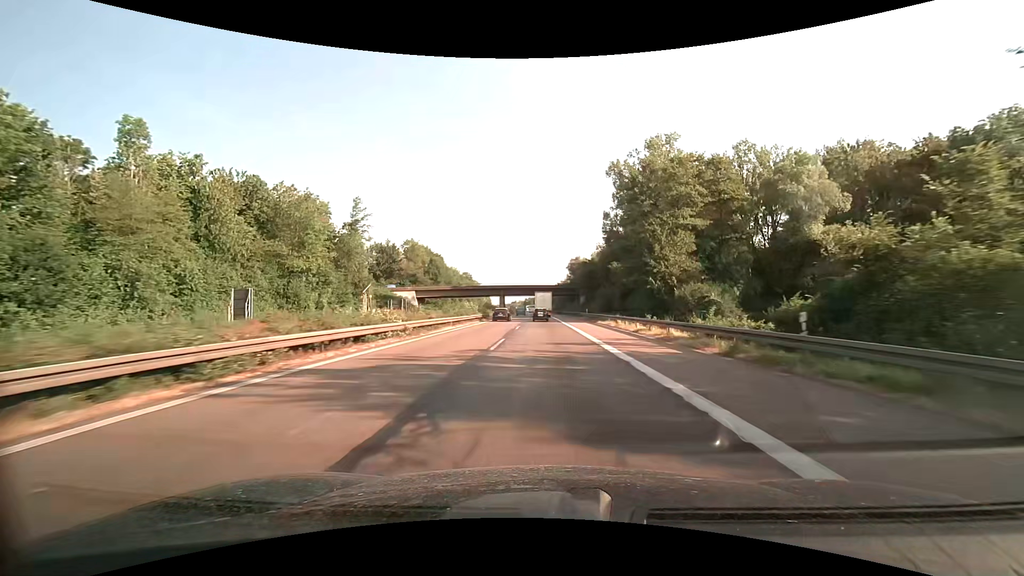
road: motorway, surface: asphalt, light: Day
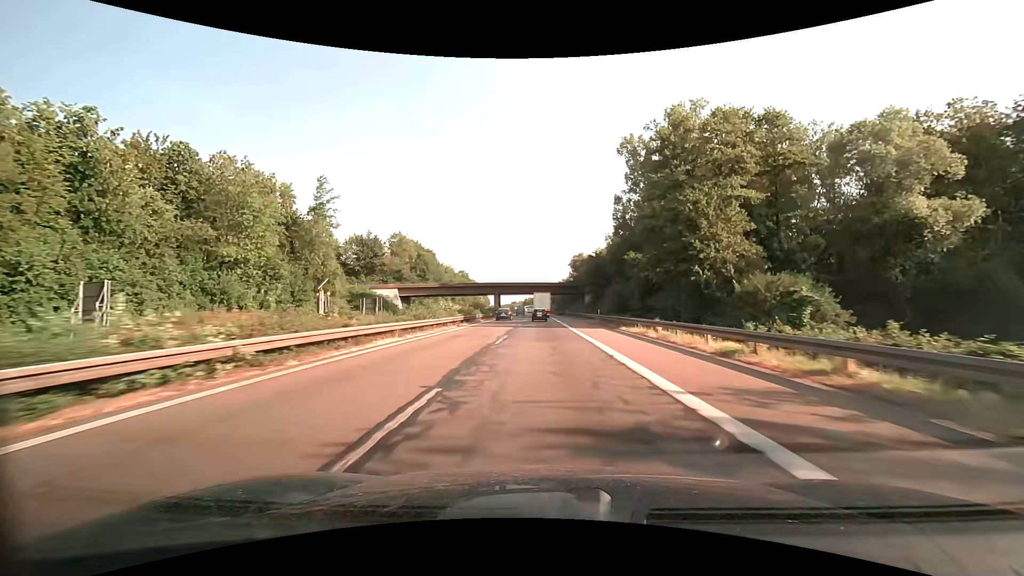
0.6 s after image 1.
(0.0, +13.7) m; 0°
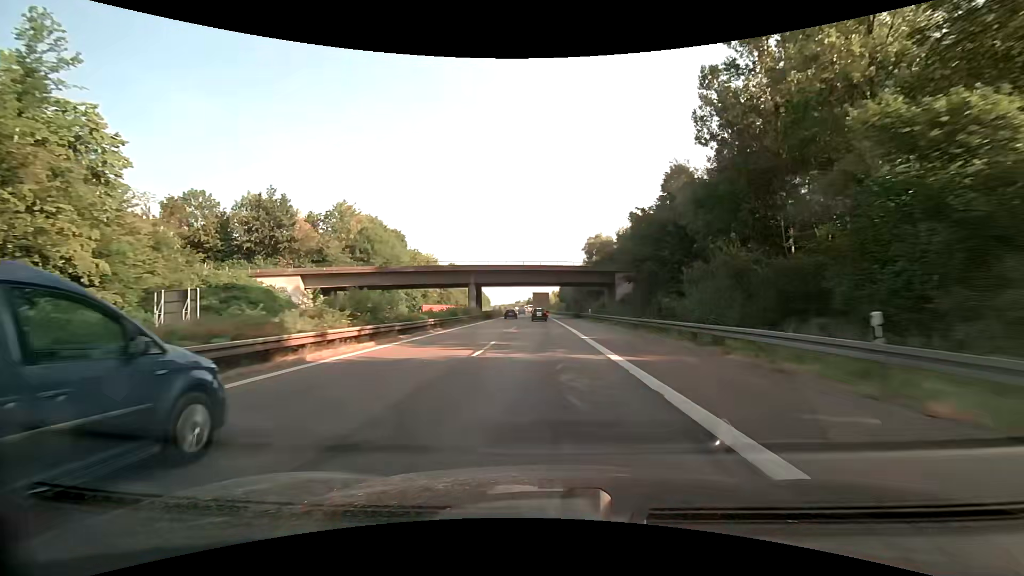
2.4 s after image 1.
(-0.2, +41.3) m; -1°
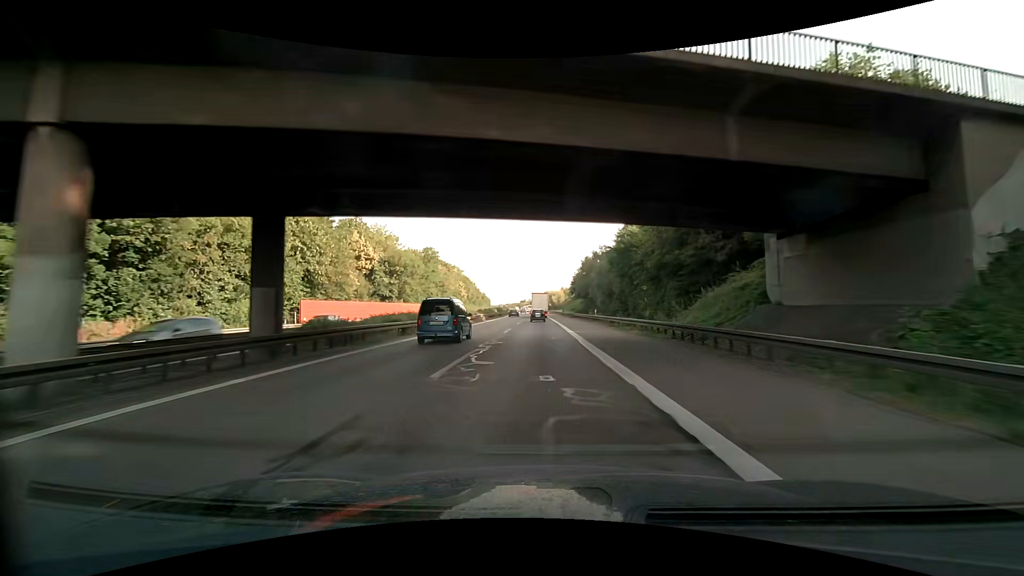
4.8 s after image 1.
(-0.3, +55.8) m; -1°
(0, +10) (0, +20) (0, +30) (0, +40) (0, +50) (-1, +60) (-1, +70) (-1, +80) (-1, +90) (-1, +100) m
